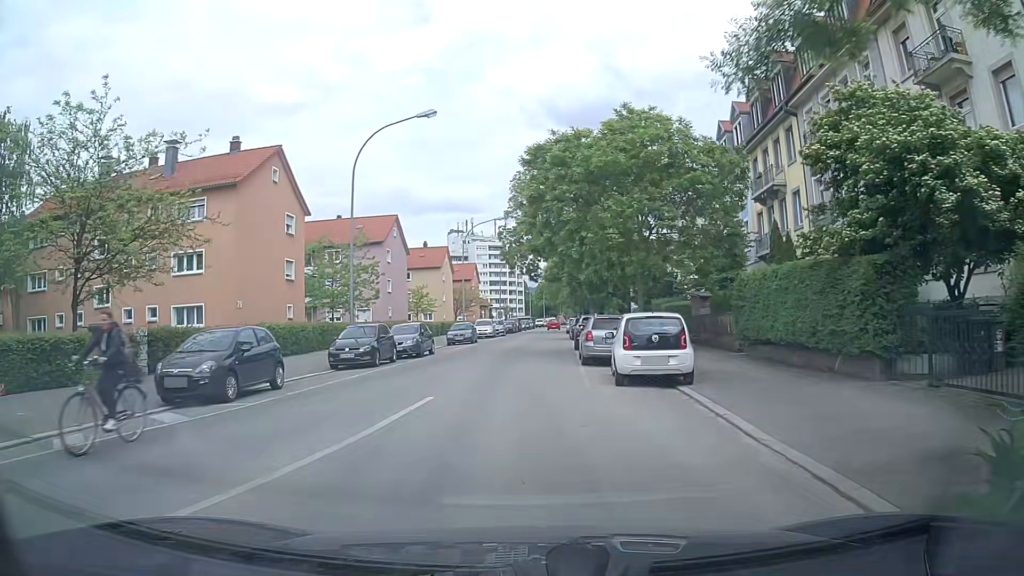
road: tertiary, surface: asphalt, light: Day
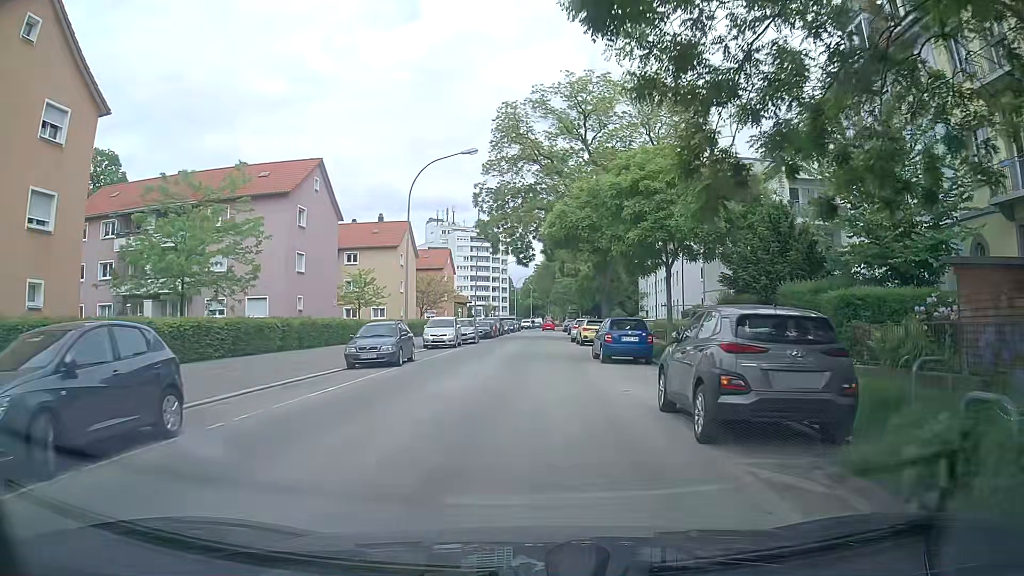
(0.0, +22.1) m; +1°
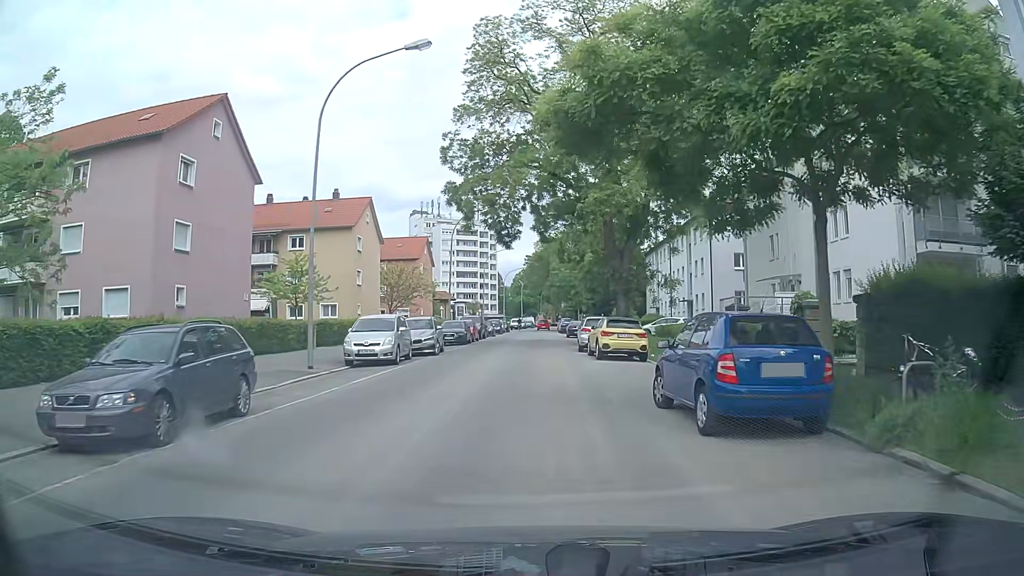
(+0.2, +13.5) m; +1°
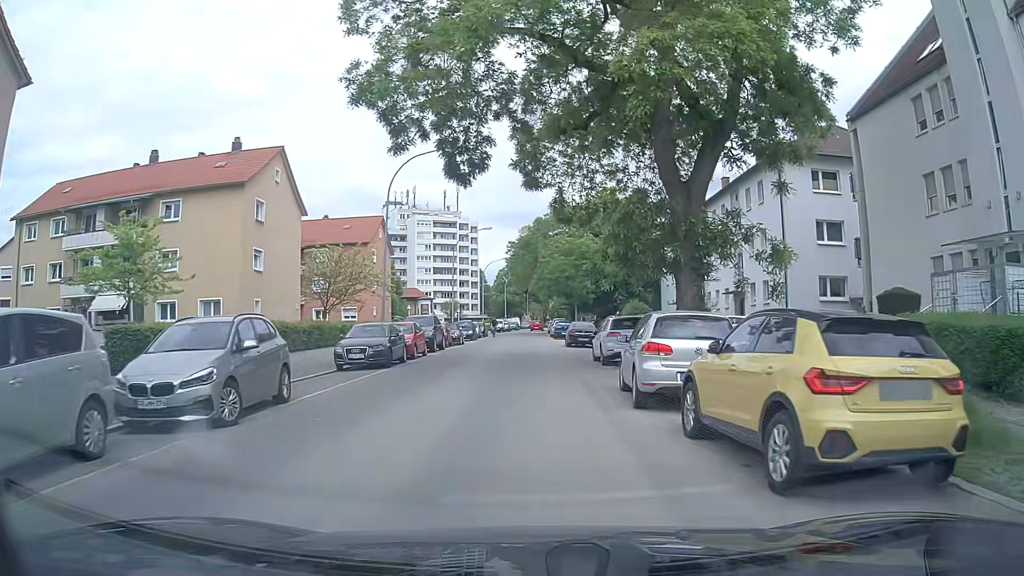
(+0.4, +18.0) m; +2°
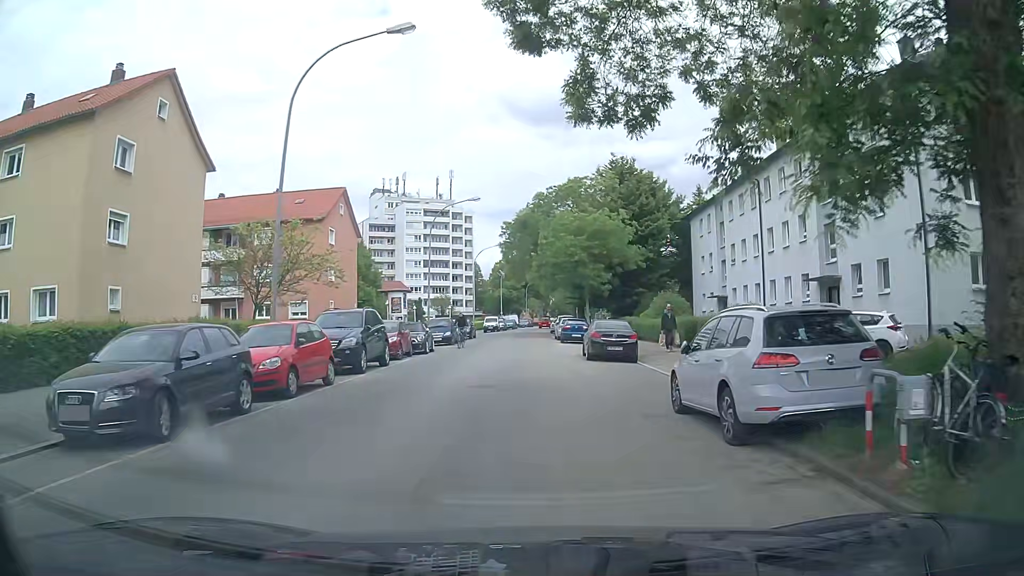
(0.0, +13.5) m; +1°
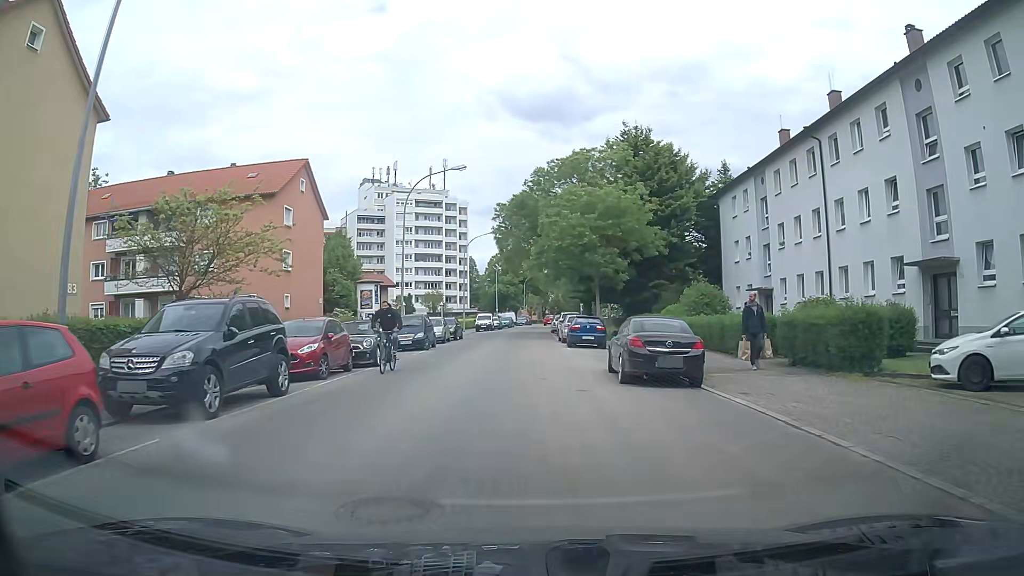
(-0.1, +9.0) m; 0°
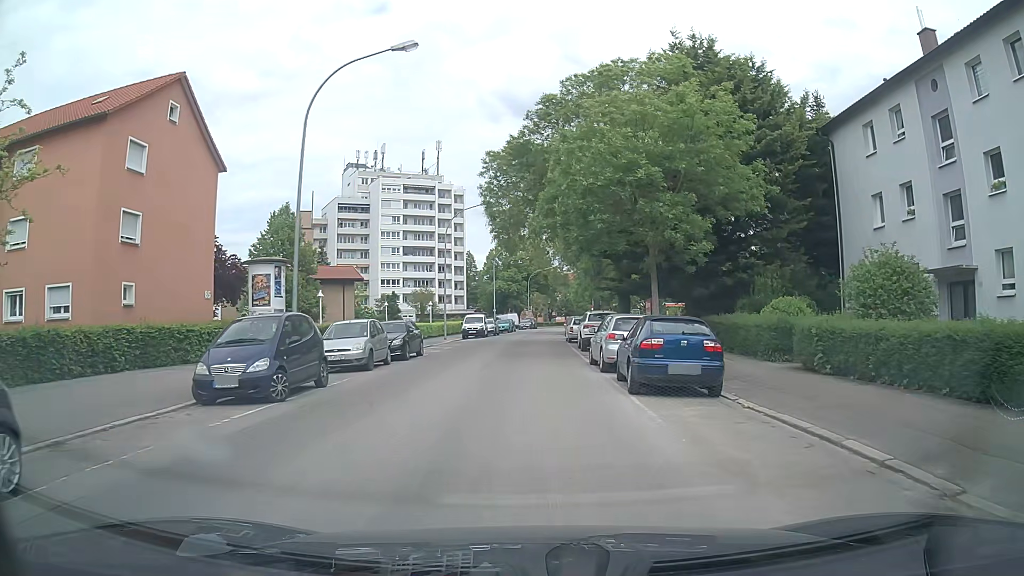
(-0.1, +17.8) m; -1°
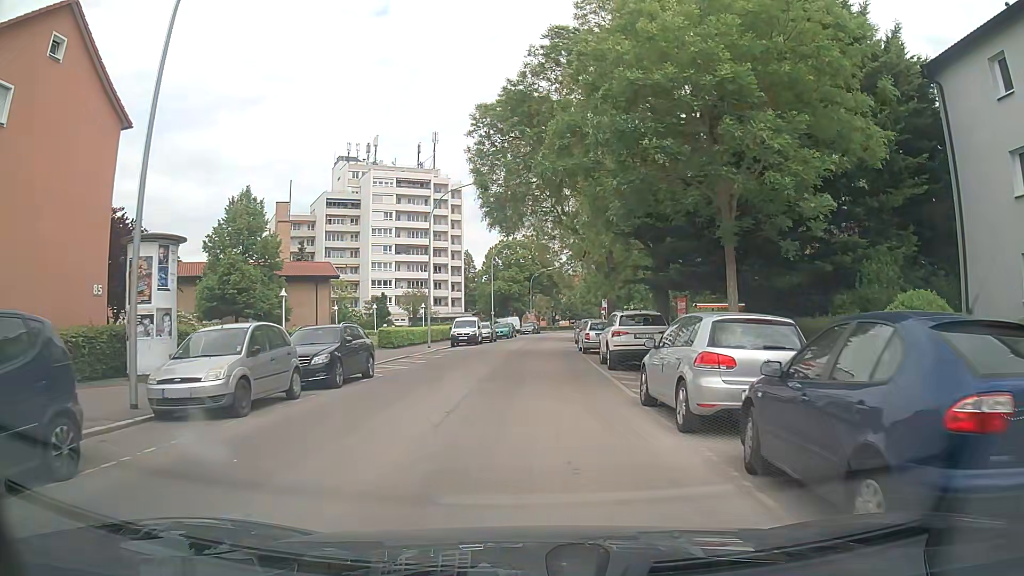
(0.0, +8.8) m; 0°
(0, +10) (0, +20) (0, +30) (+1, +40) (+1, +50) (+2, +60) (+4, +70) (+5, +80) (+6, +90) (+8, +100) m
